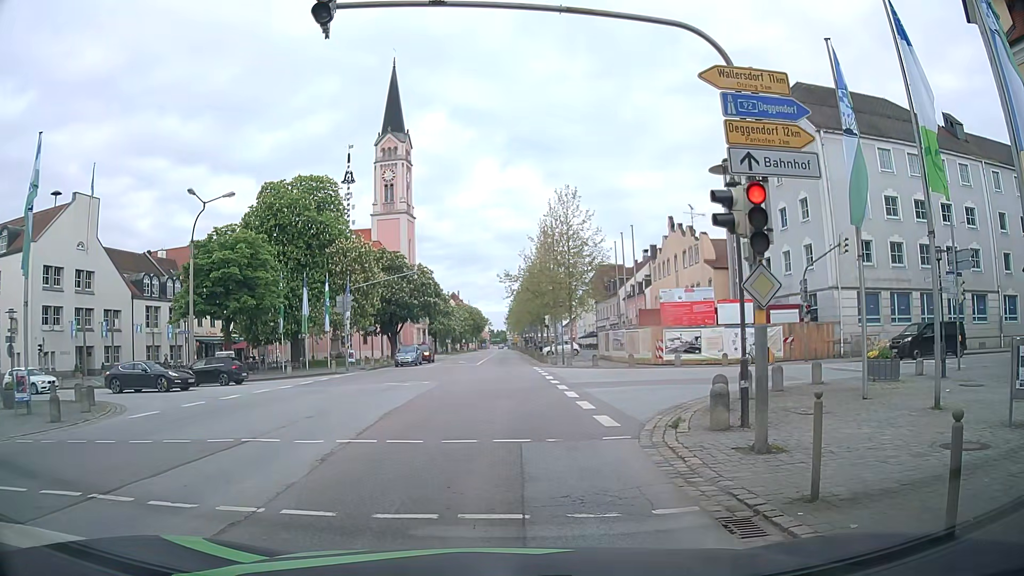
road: primary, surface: asphalt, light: Day
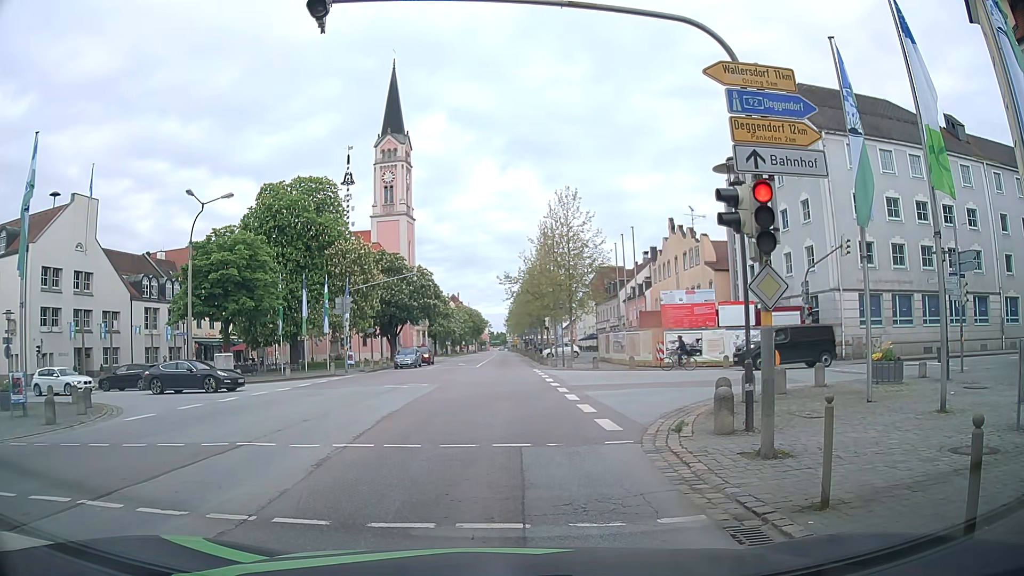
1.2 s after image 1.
(0.0, +0.3) m; 0°
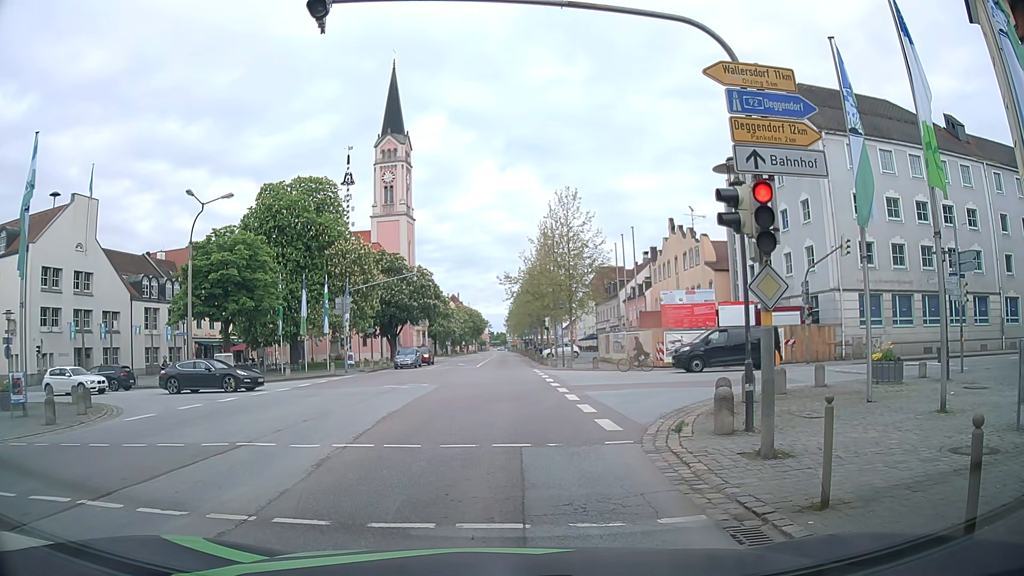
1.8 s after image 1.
(0.0, 0.0) m; 0°
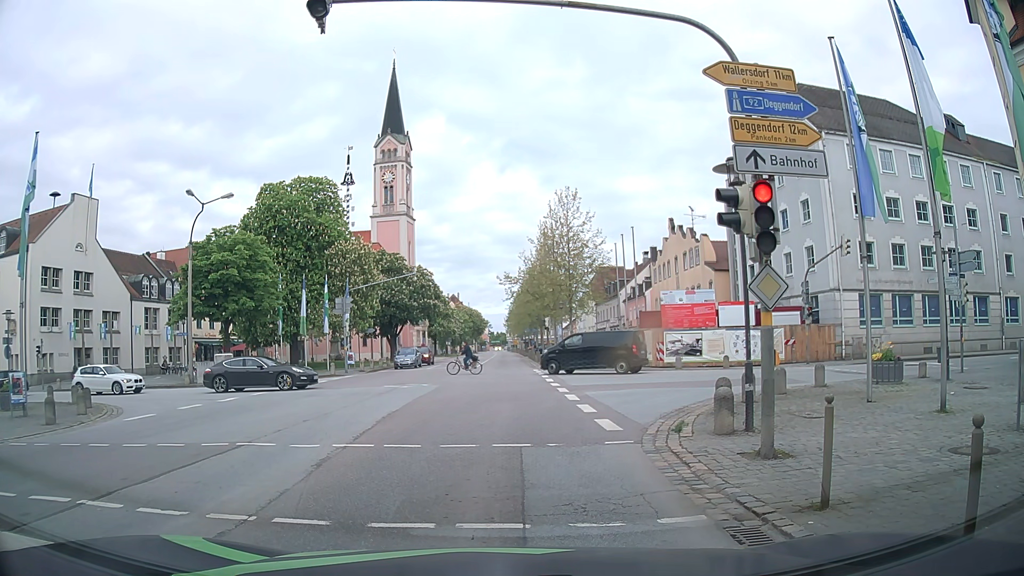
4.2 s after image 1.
(0.0, 0.0) m; 0°
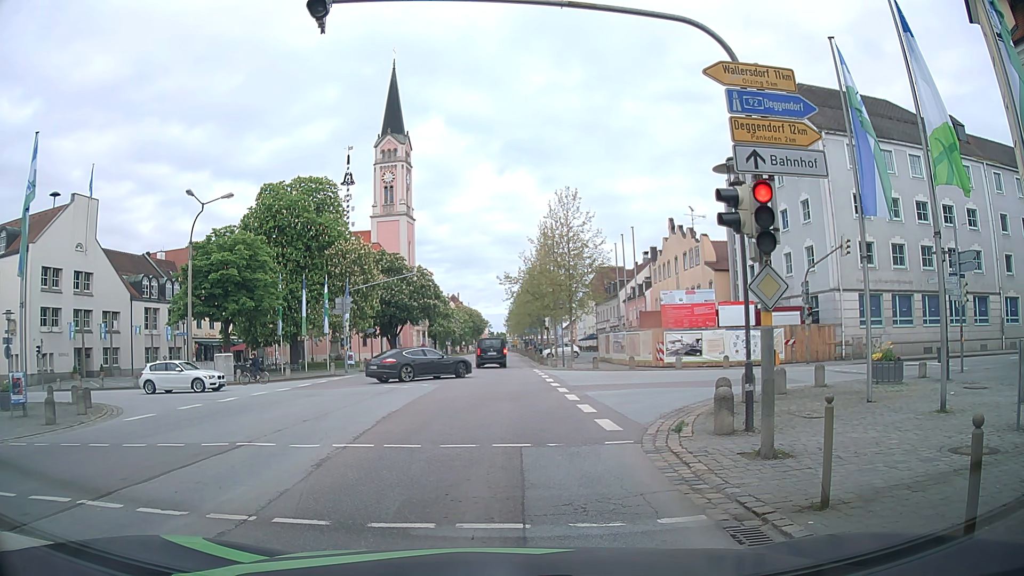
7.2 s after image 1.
(0.0, 0.0) m; 0°
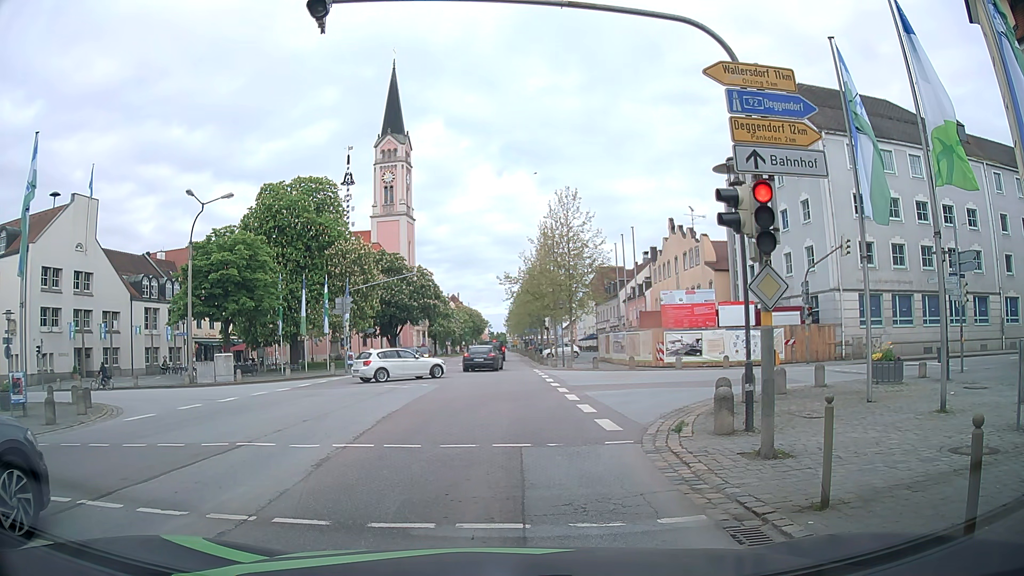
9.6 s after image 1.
(0.0, 0.0) m; 0°
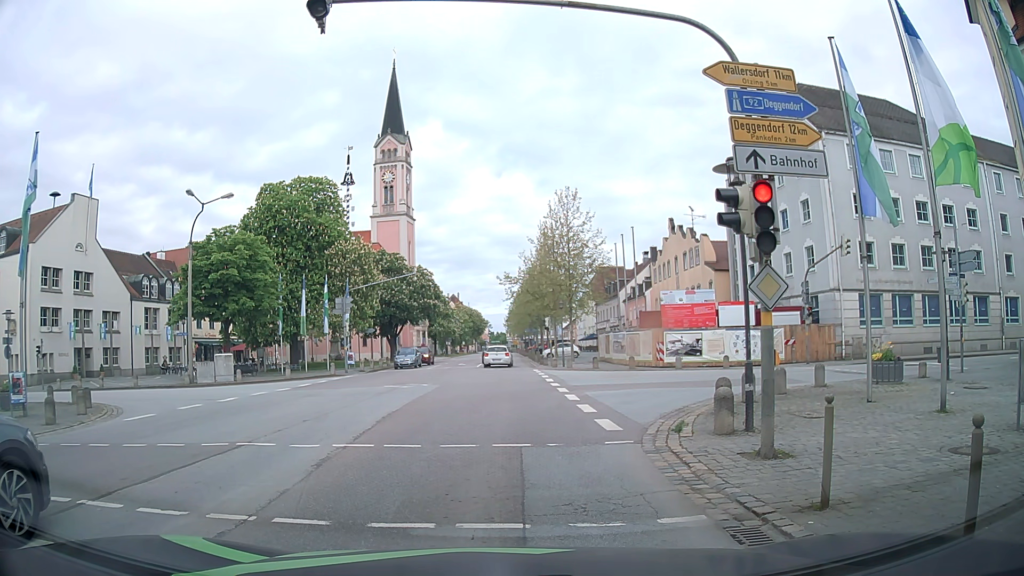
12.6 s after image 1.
(0.0, 0.0) m; 0°
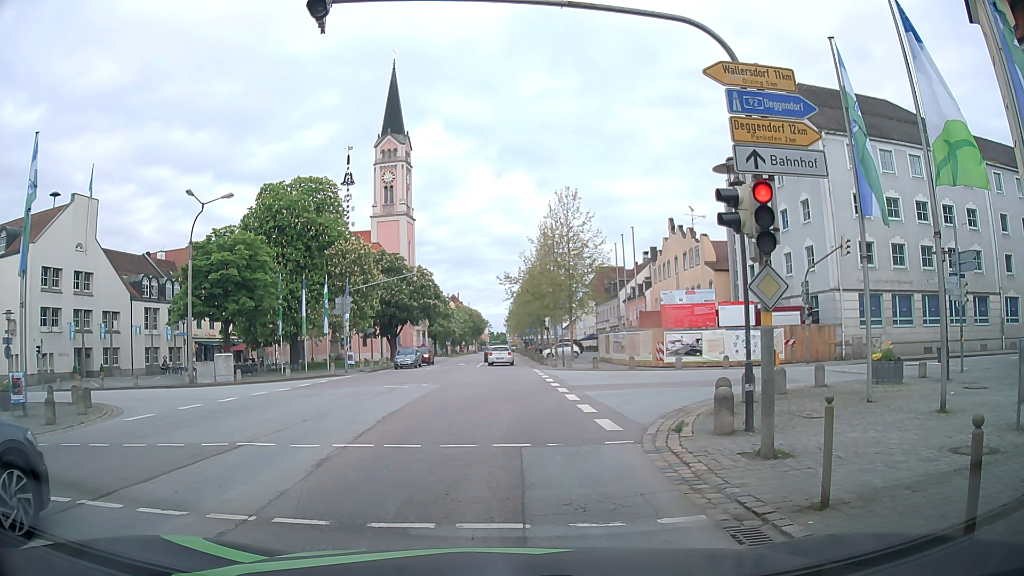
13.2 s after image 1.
(0.0, 0.0) m; 0°
(-1, +10) (-1, +20) (-2, +30) (-3, +40) (-4, +50) (-4, +60) (-5, +70) (-6, +80) (-7, +90) (-7, +100) m
